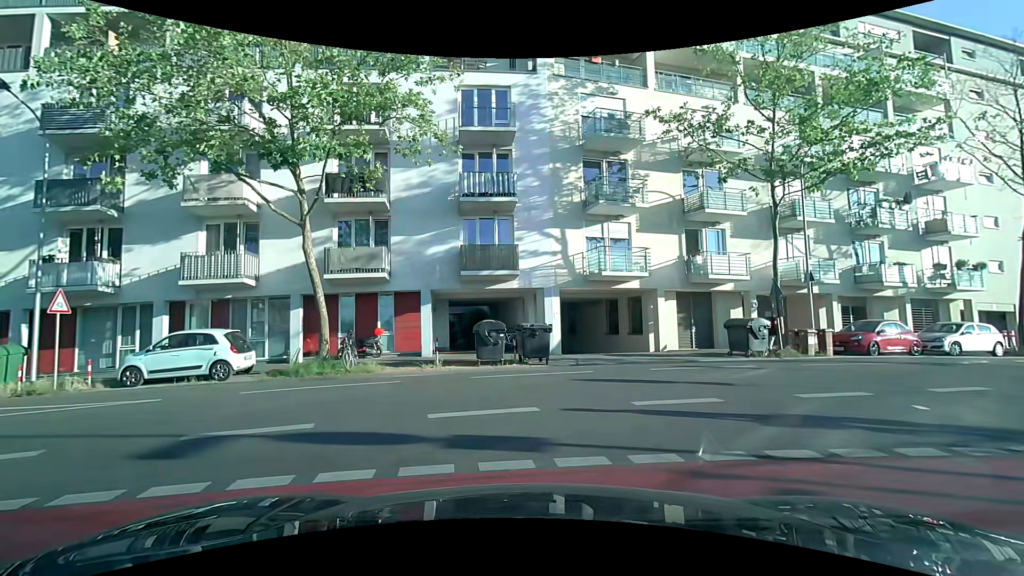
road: residential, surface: asphalt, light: Day
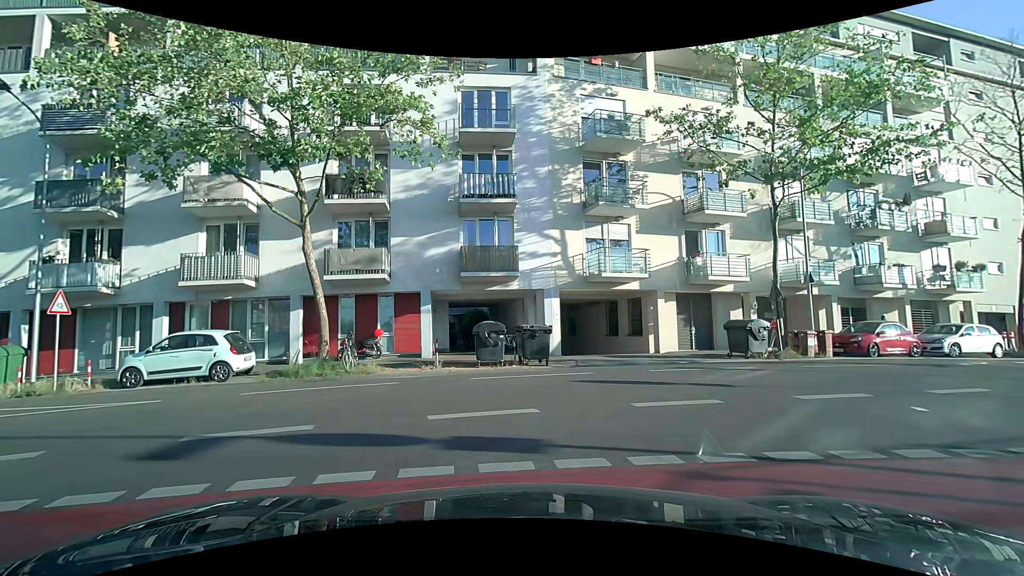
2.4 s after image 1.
(0.0, +0.1) m; 0°
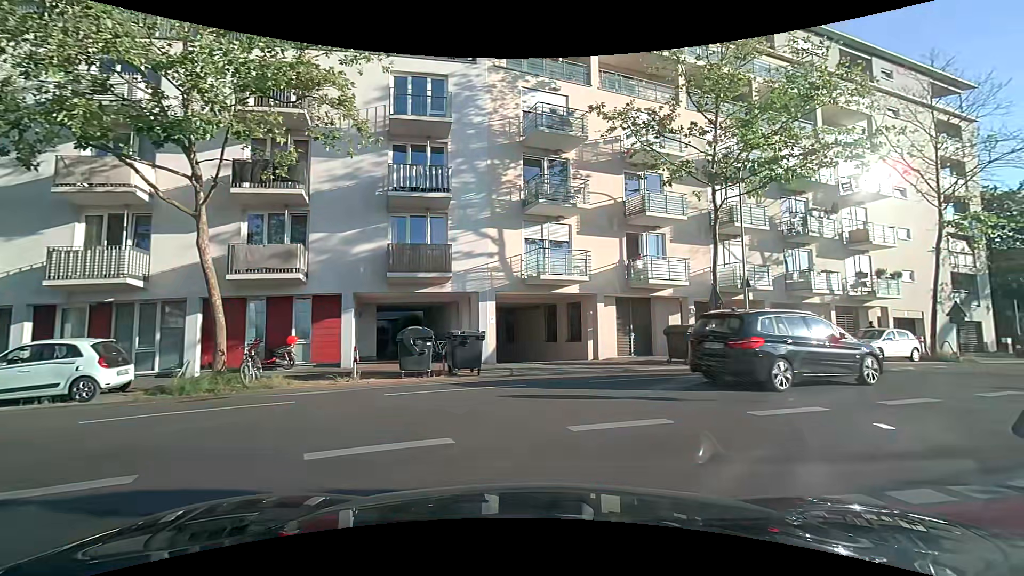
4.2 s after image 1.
(+0.1, +1.6) m; +9°
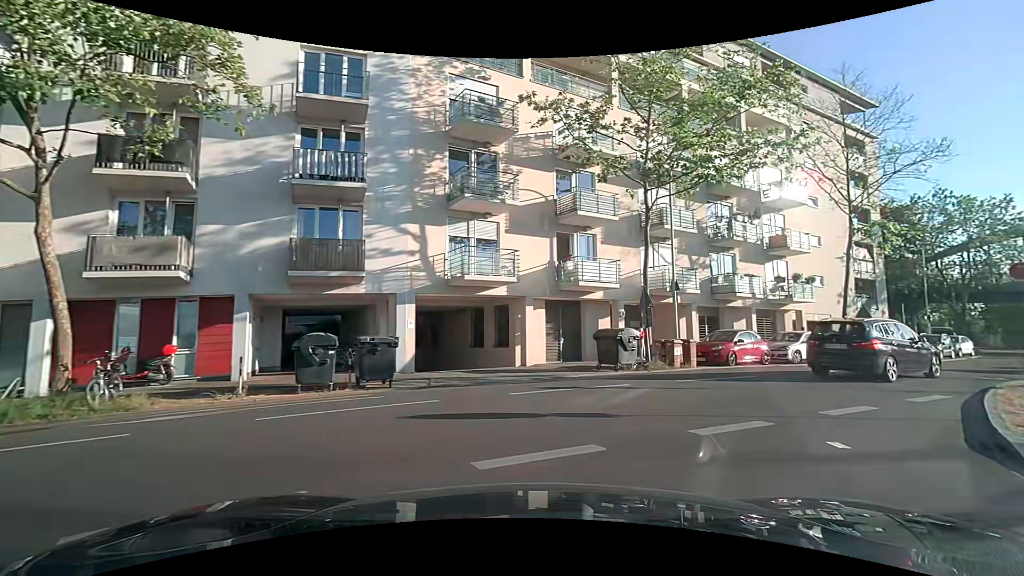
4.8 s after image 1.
(+0.1, +1.6) m; +8°
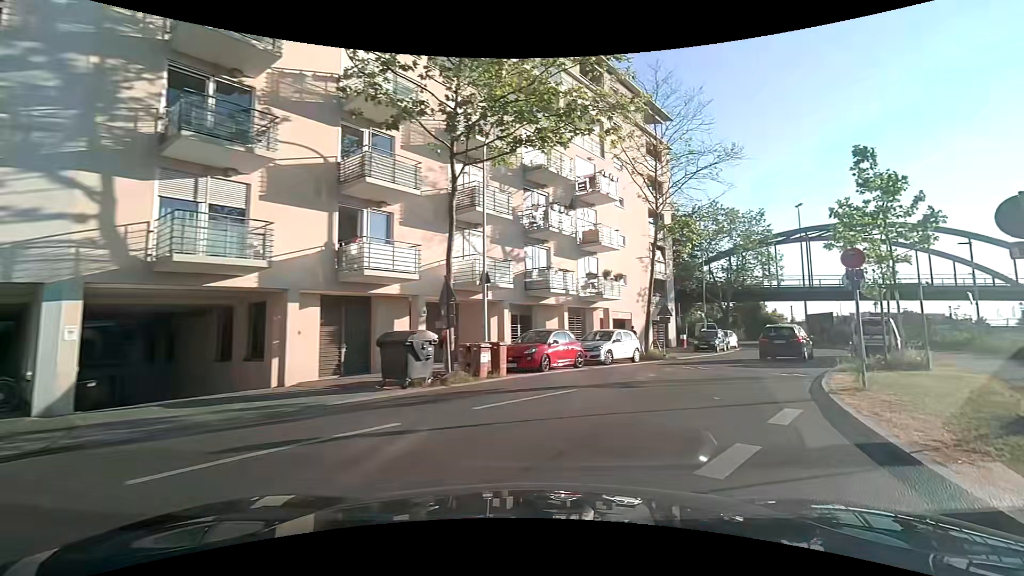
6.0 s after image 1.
(+0.8, +4.6) m; +18°
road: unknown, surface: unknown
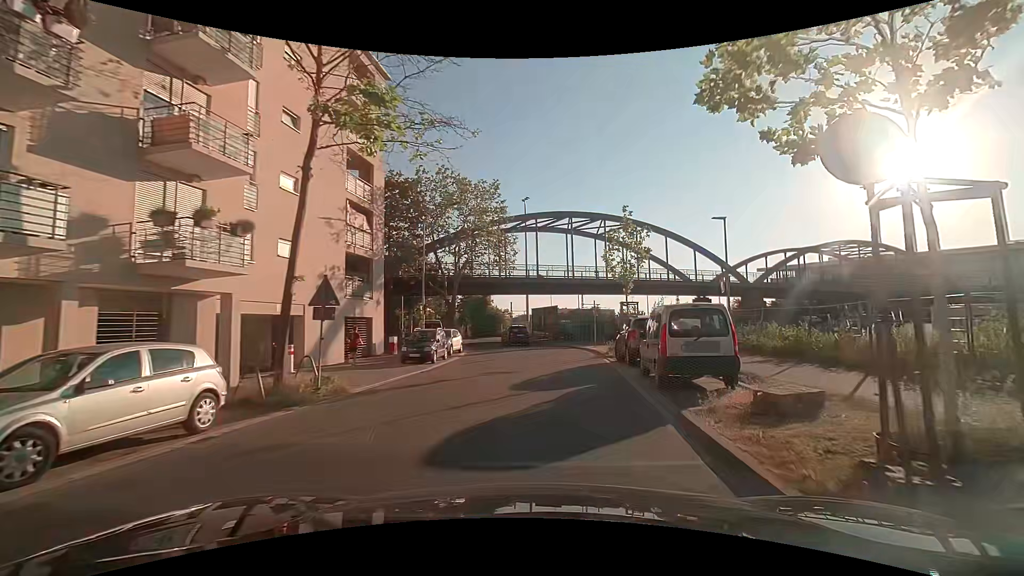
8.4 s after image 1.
(+4.9, +13.4) m; +32°
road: tertiary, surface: asphalt
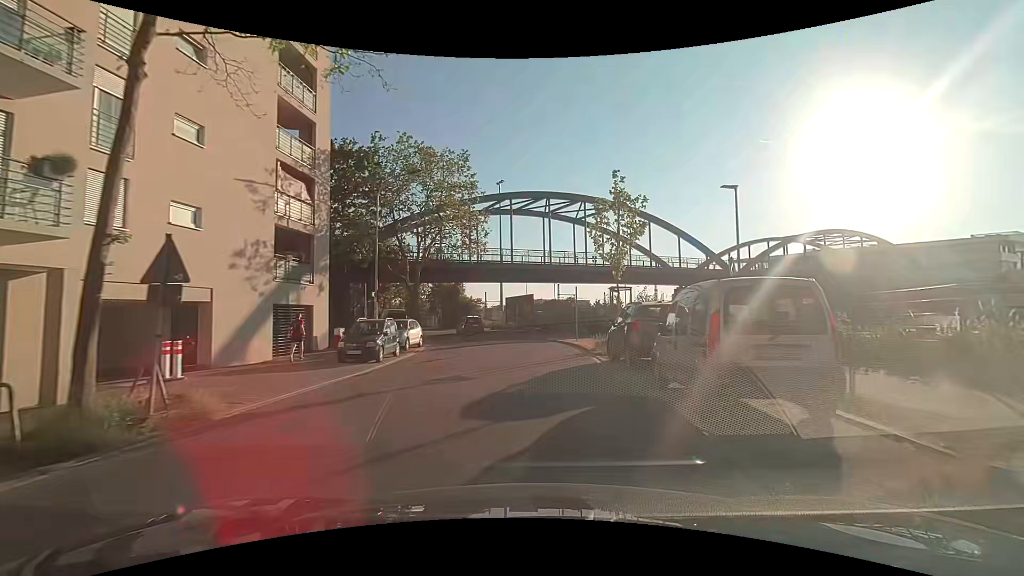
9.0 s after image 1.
(0.0, +4.5) m; +1°
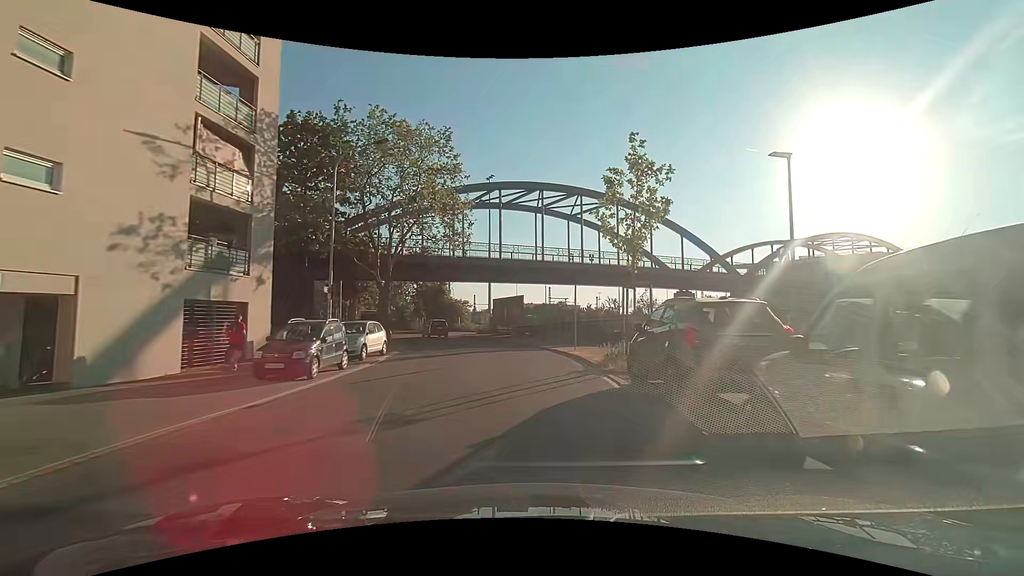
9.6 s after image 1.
(+0.1, +4.8) m; +2°
(0, +10) (0, +20) (-2, +30) (-5, +39) (-8, +49) (-12, +58) (-16, +67) (-20, +76) (-24, +86) (-28, +95) m
